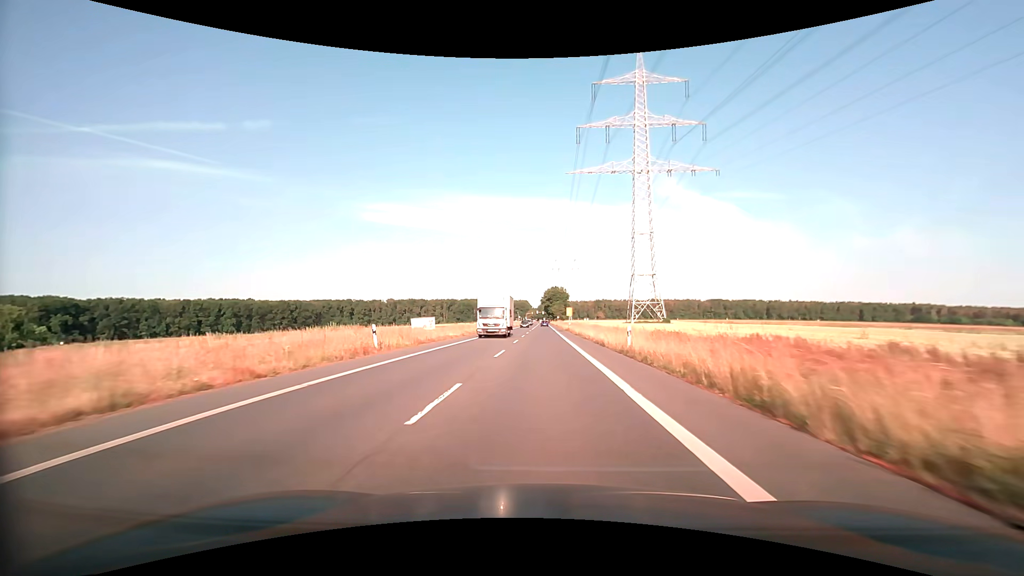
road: secondary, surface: asphalt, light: Day
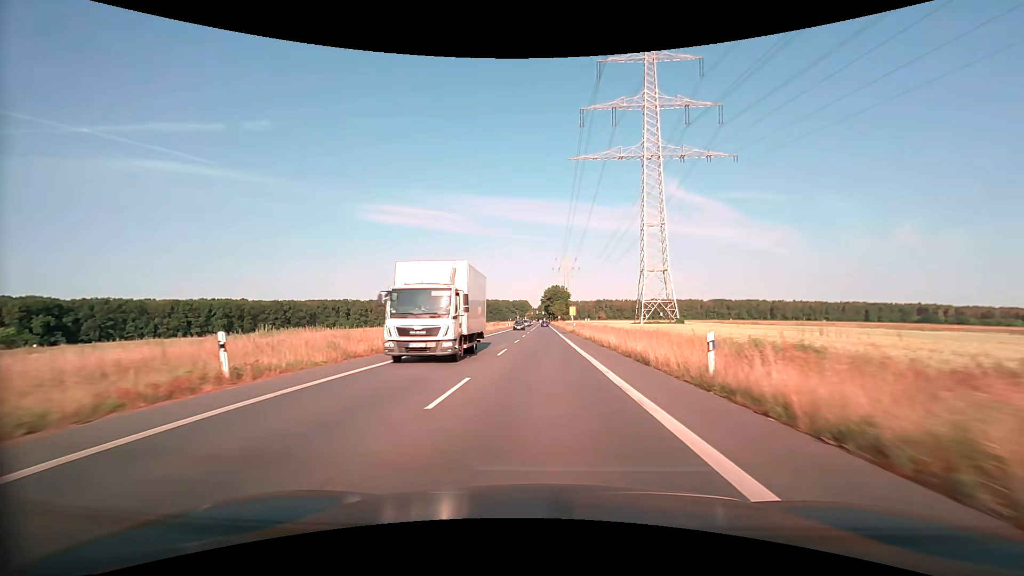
(0.0, +10.9) m; 0°
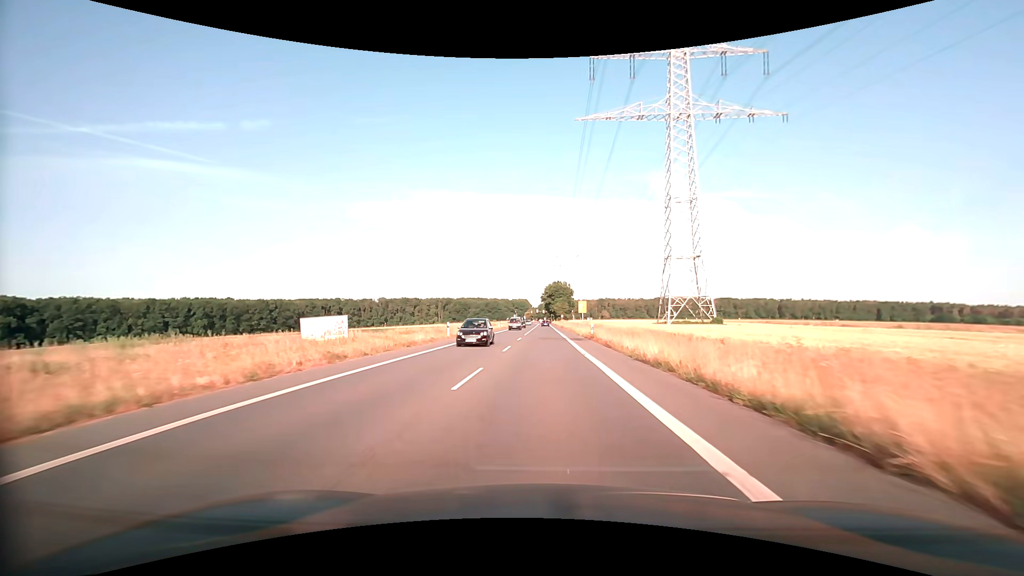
(0.0, +21.8) m; 0°
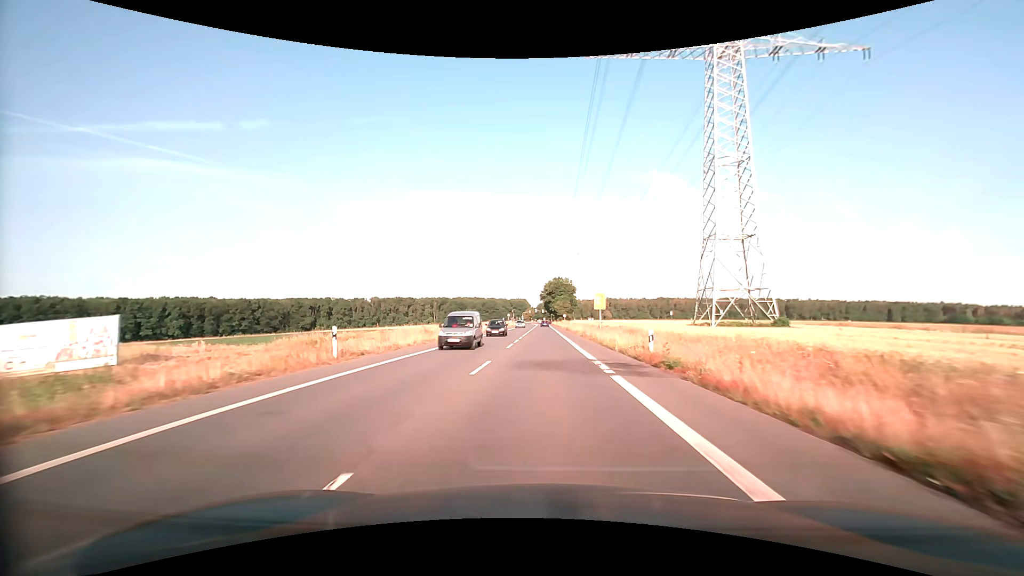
(0.0, +21.8) m; 0°
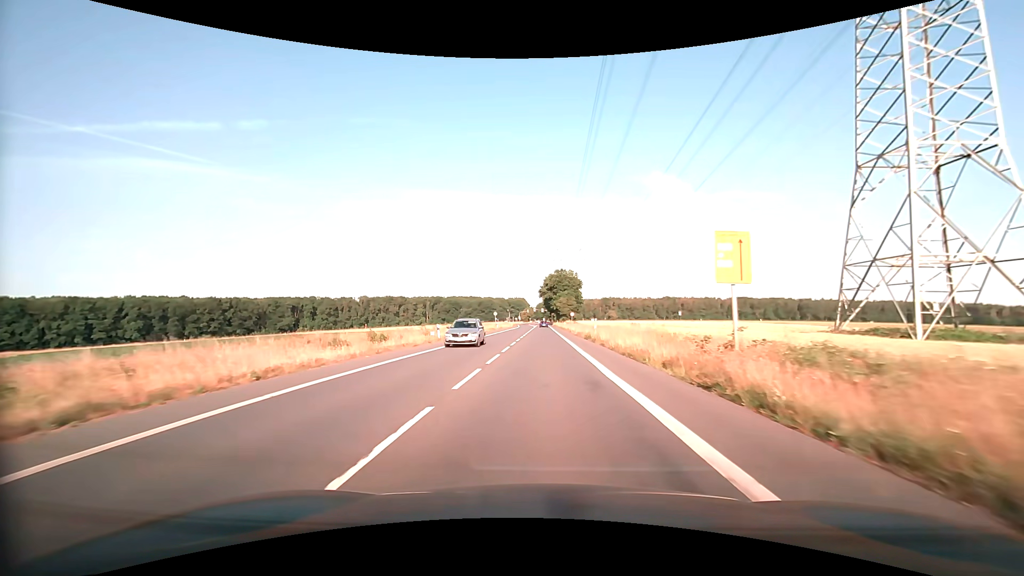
(0.0, +32.7) m; 0°
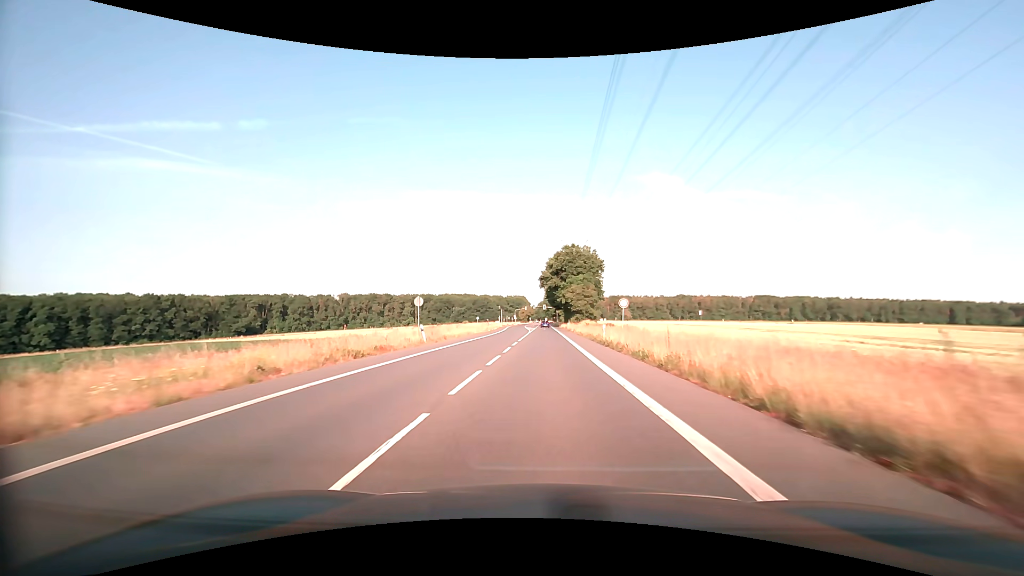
(-0.1, +54.6) m; 0°
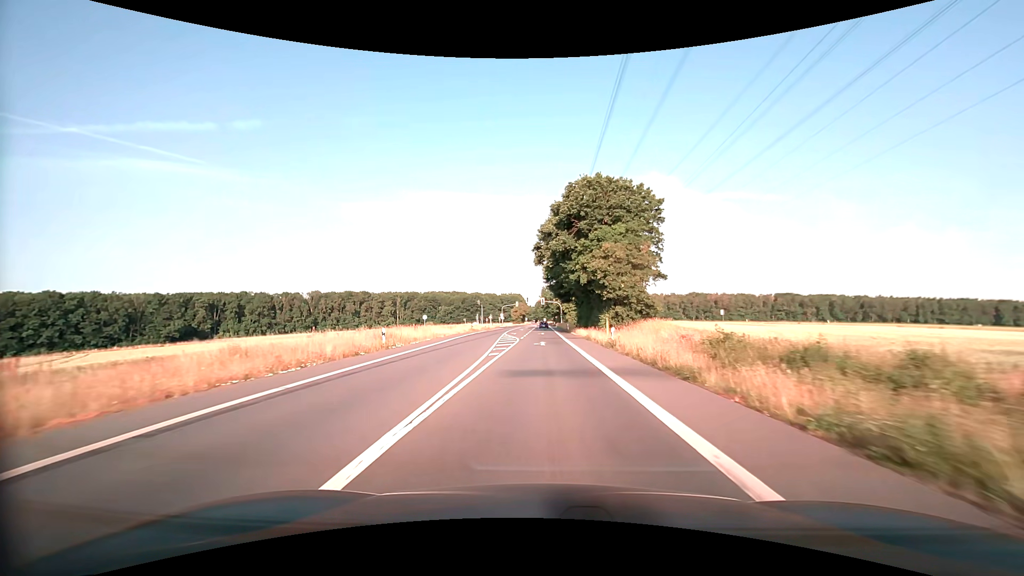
(+0.1, +54.6) m; 0°
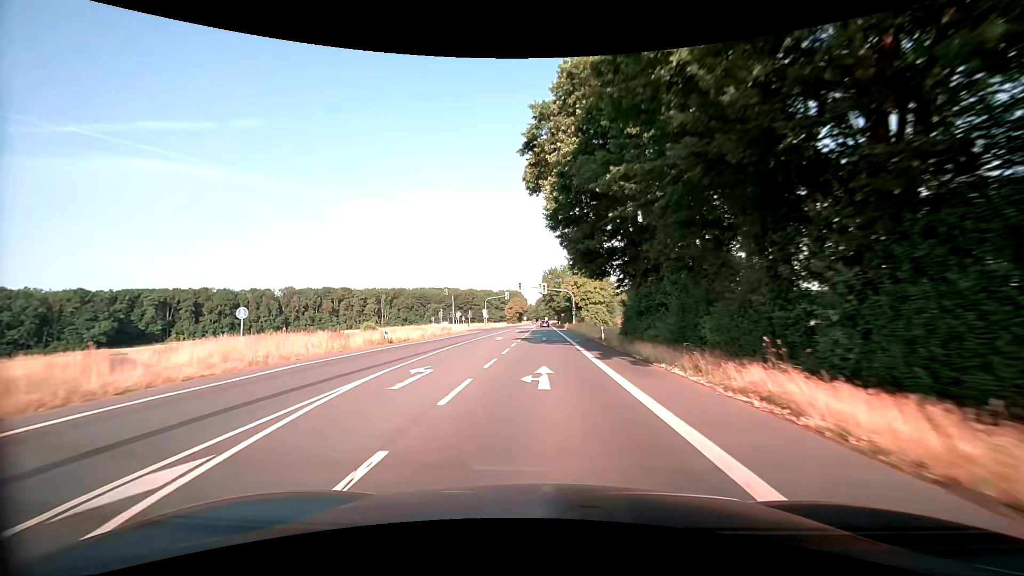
(-0.1, +43.6) m; 0°
(0, +10) (0, +20) (0, +30) (0, +40) (0, +50) (0, +60) (0, +70) (0, +80) (0, +90) (0, +100) m
